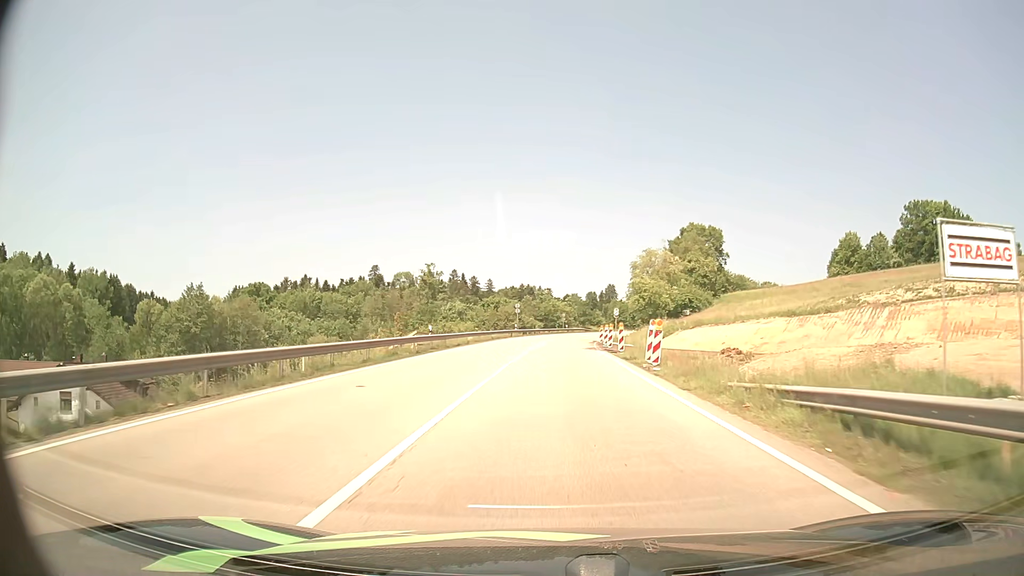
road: primary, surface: asphalt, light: Day
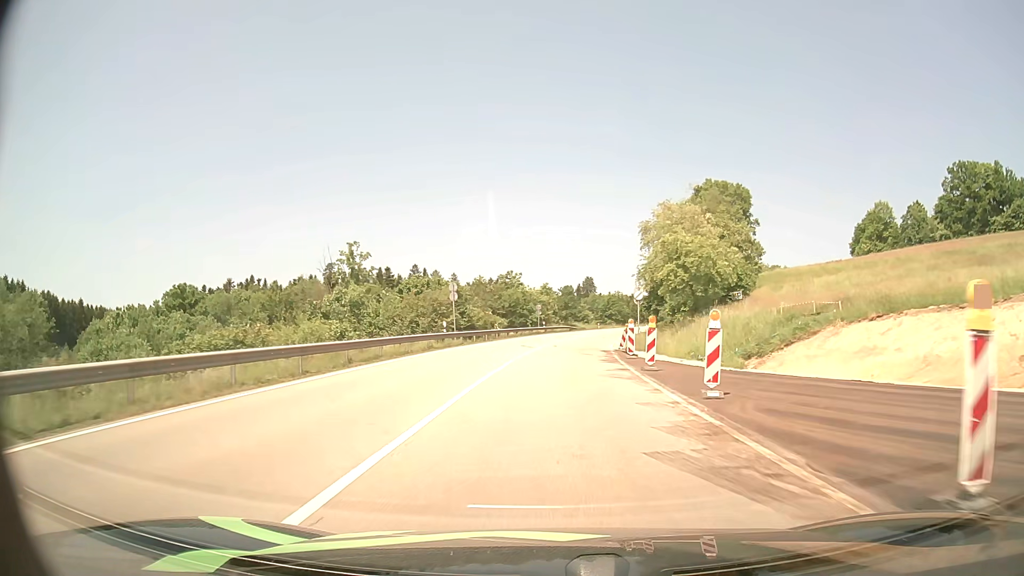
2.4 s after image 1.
(+0.7, +38.6) m; +2°
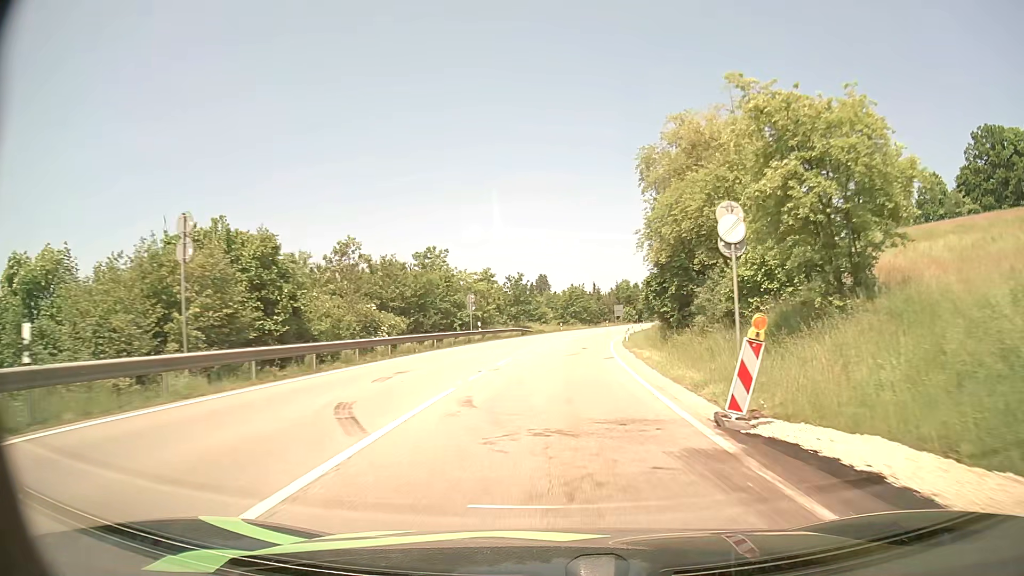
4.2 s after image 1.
(+0.9, +30.2) m; +4°
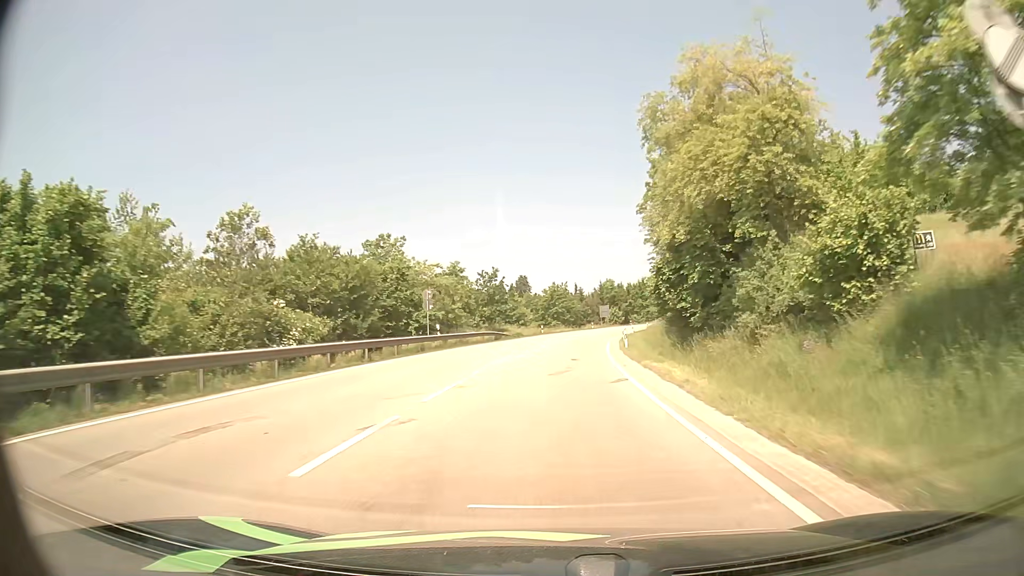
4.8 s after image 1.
(+0.2, +10.2) m; +2°
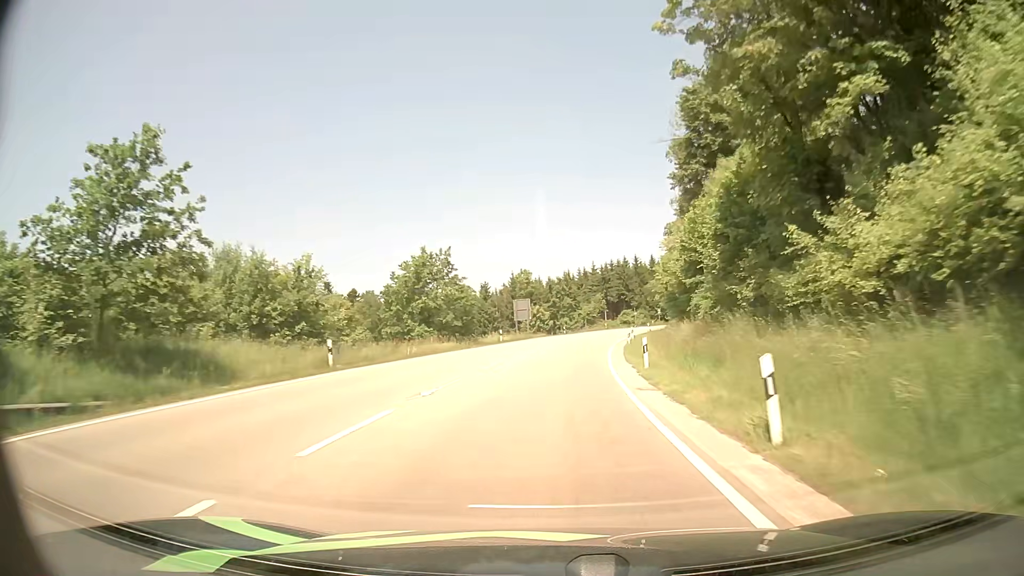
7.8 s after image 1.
(+3.2, +53.1) m; +8°
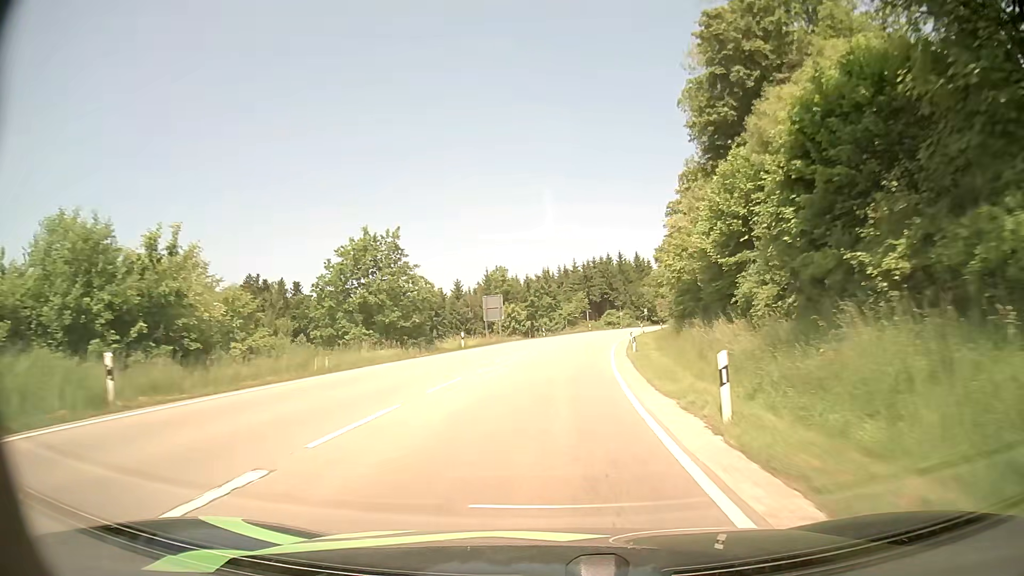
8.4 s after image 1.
(+0.1, +11.2) m; +2°
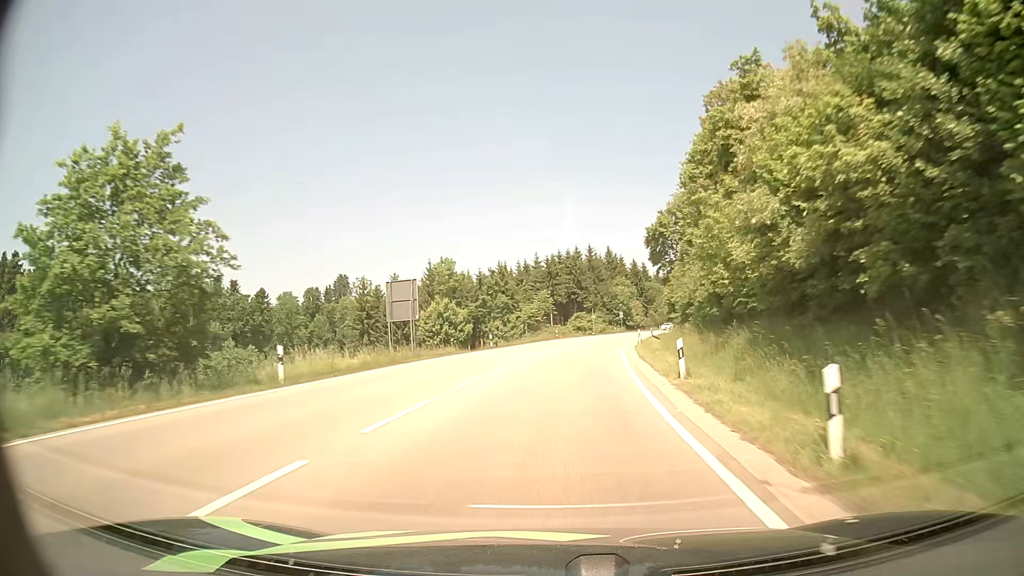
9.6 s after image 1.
(+0.7, +23.1) m; +4°
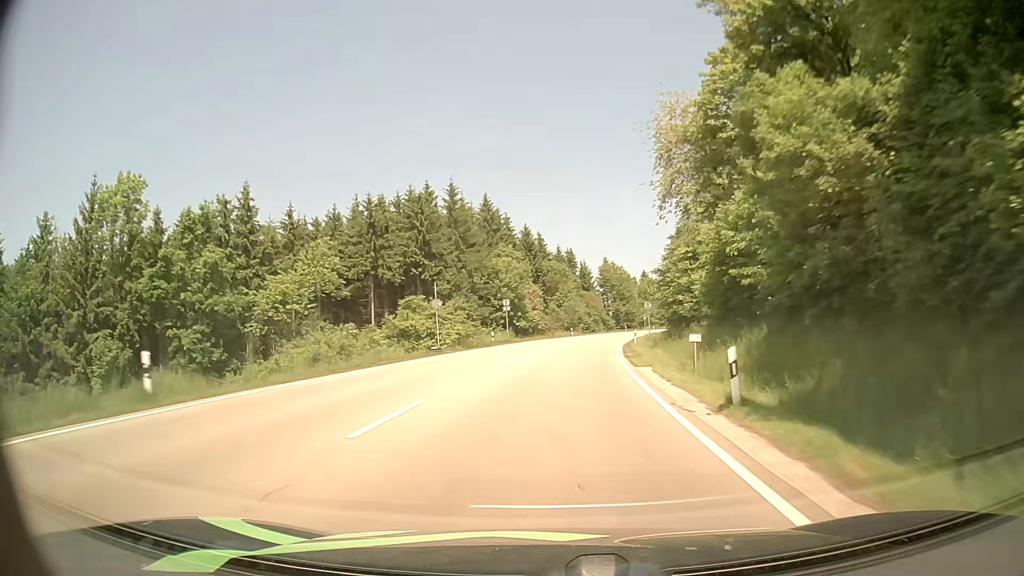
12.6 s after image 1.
(+5.7, +60.7) m; +10°
(0, +10) (0, +20) (+1, +30) (+2, +40) (+3, +50) (+5, +60) (+7, +70) (+9, +79) (+11, +89) (+14, +99) m
